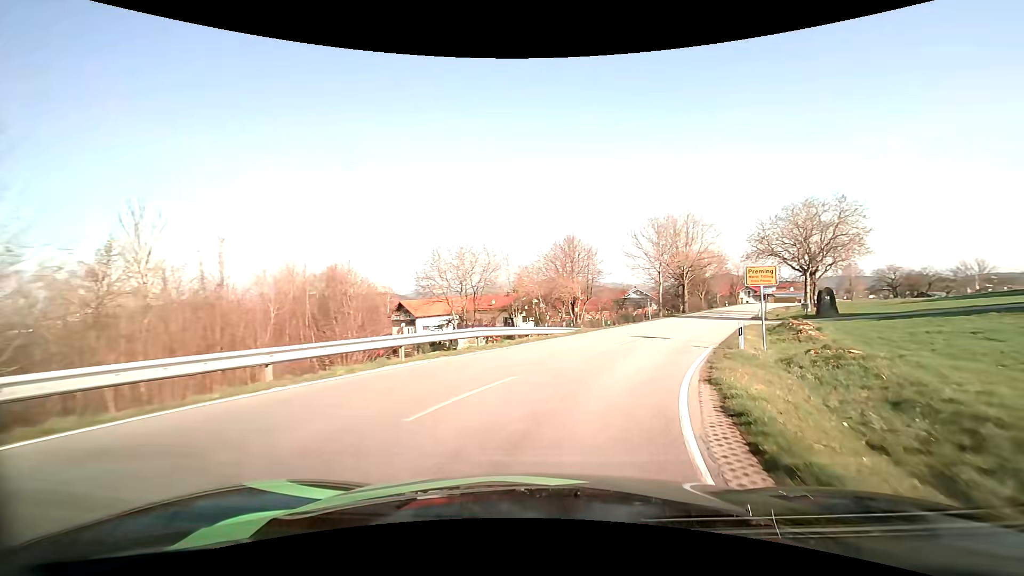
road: tertiary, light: Day
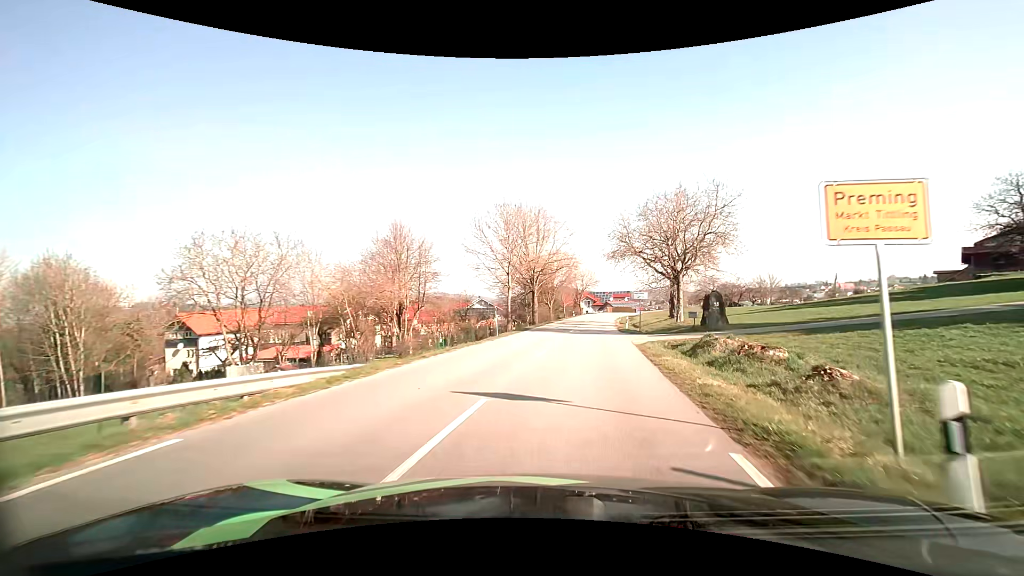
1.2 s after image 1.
(+2.2, +13.4) m; +18°
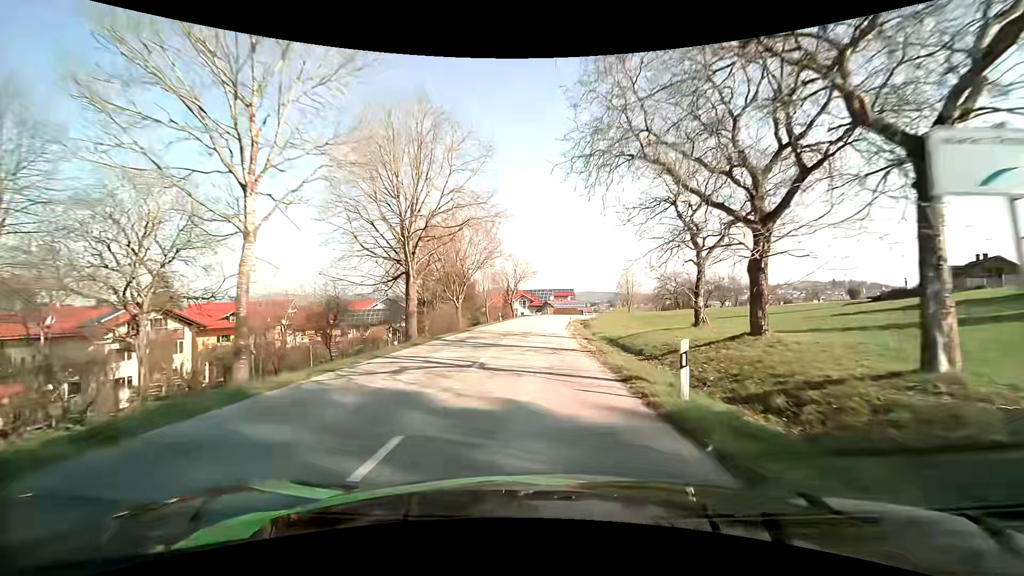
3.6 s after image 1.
(+3.5, +29.8) m; +8°
(0, +10) (0, +20) (0, +30) (0, +40) (0, +50) (+1, +60) (+2, +70) (+4, +80) (+7, +89) (+11, +98) m
